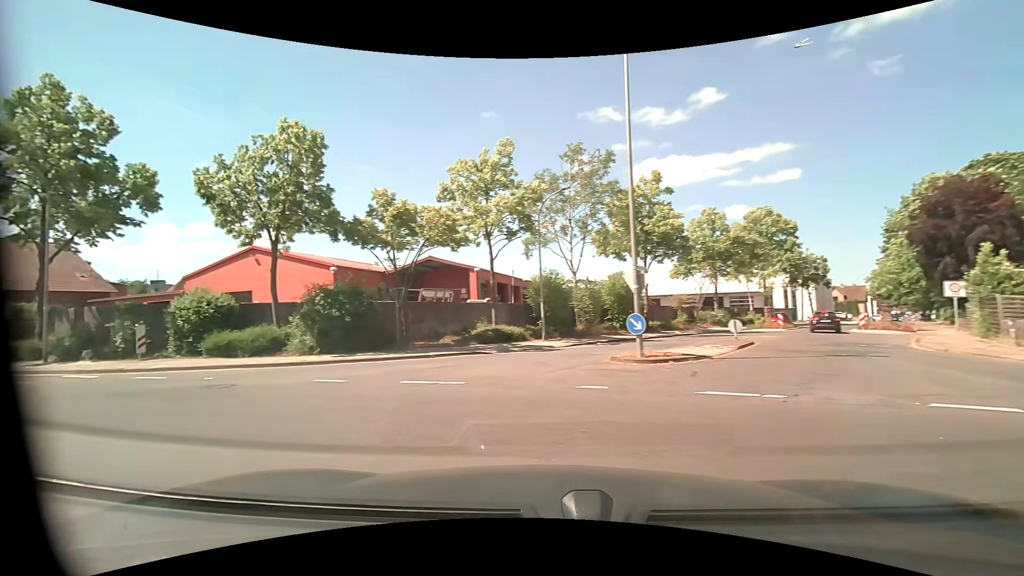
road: residential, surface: asphalt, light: Day
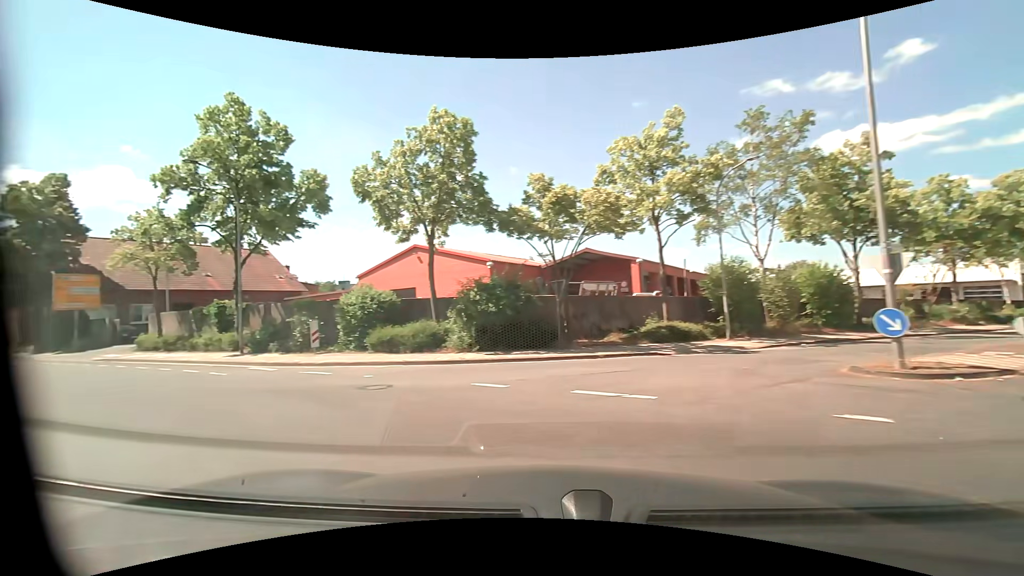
(-0.4, +2.4) m; -17°
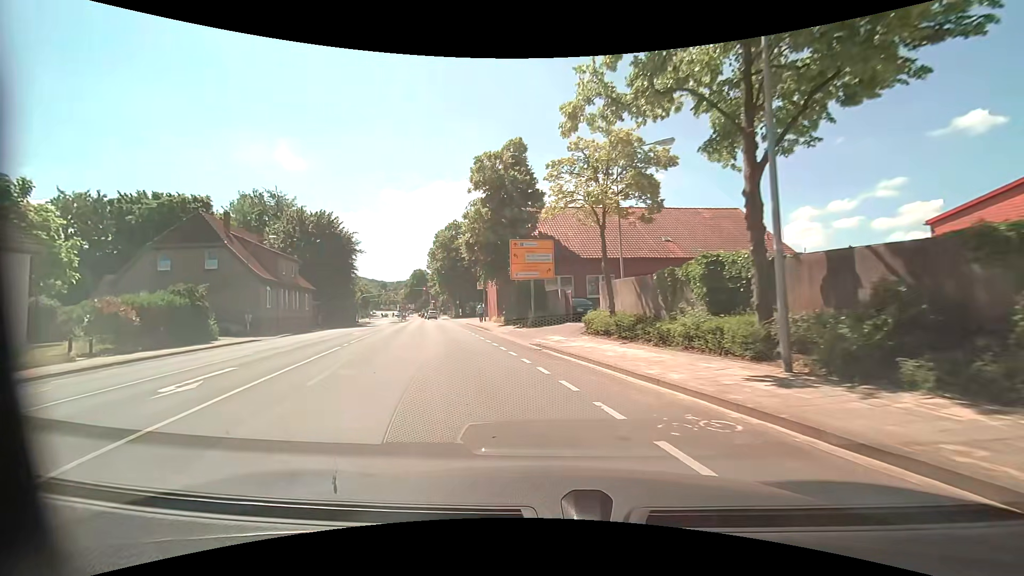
(-8.2, +12.4) m; -50°
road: tertiary
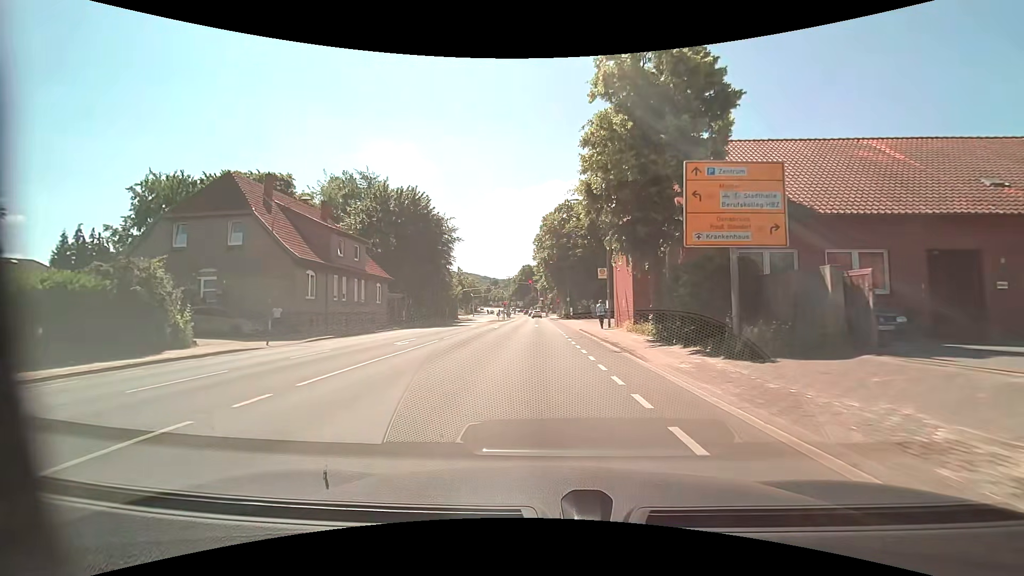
(-2.3, +14.8) m; -13°
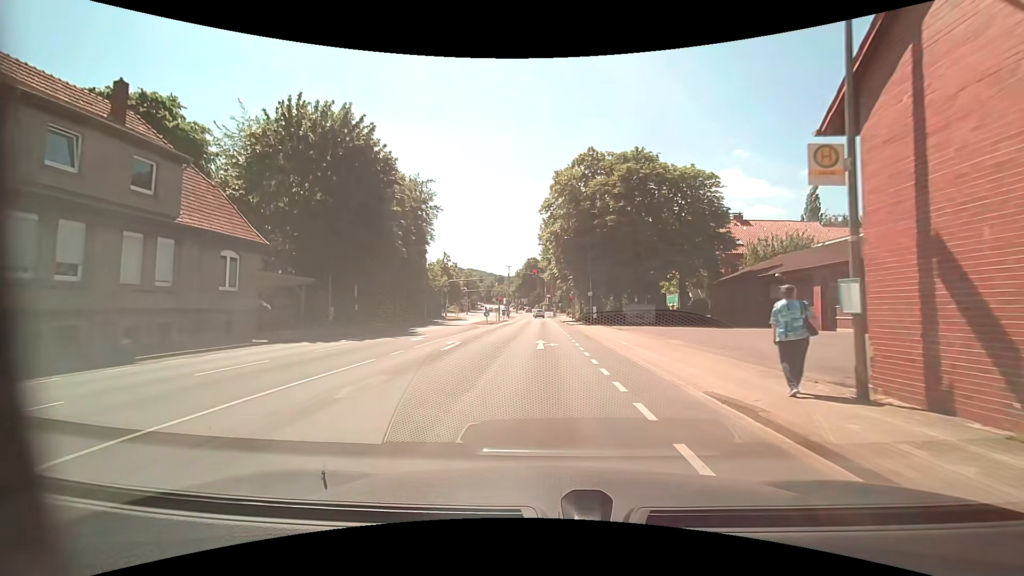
(-0.5, +22.7) m; -1°
